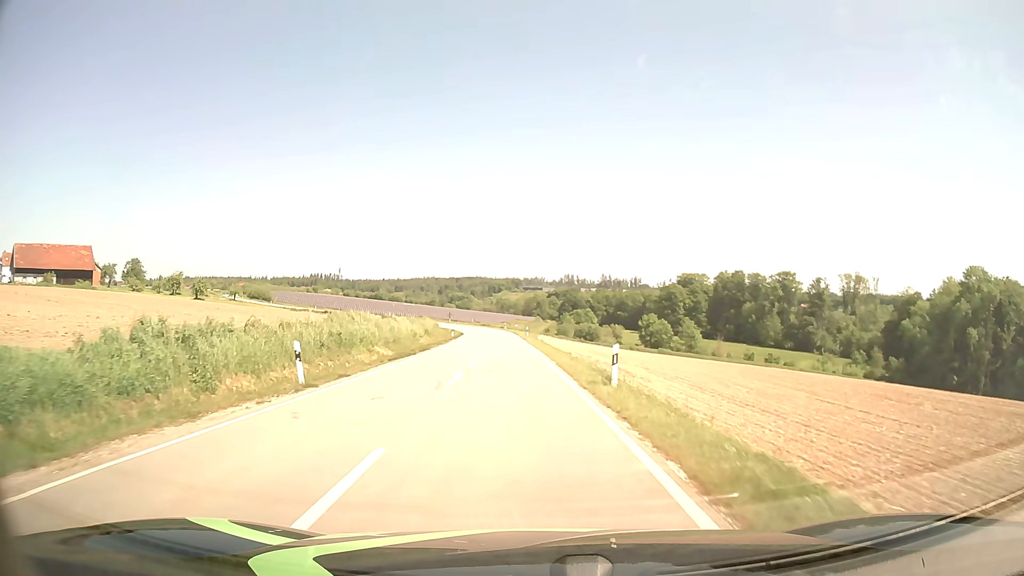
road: tertiary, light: Day
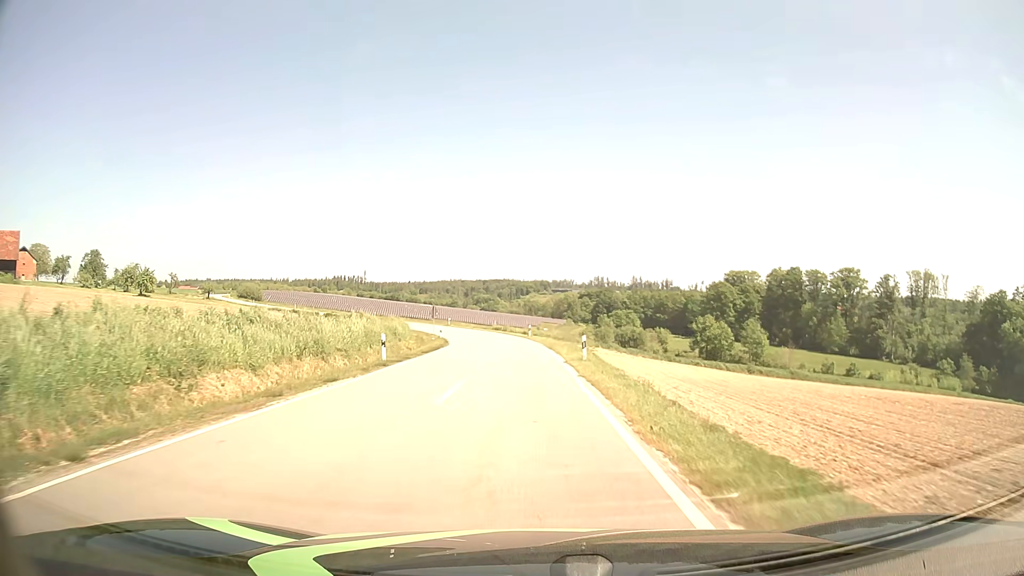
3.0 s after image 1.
(-1.3, +40.1) m; -2°
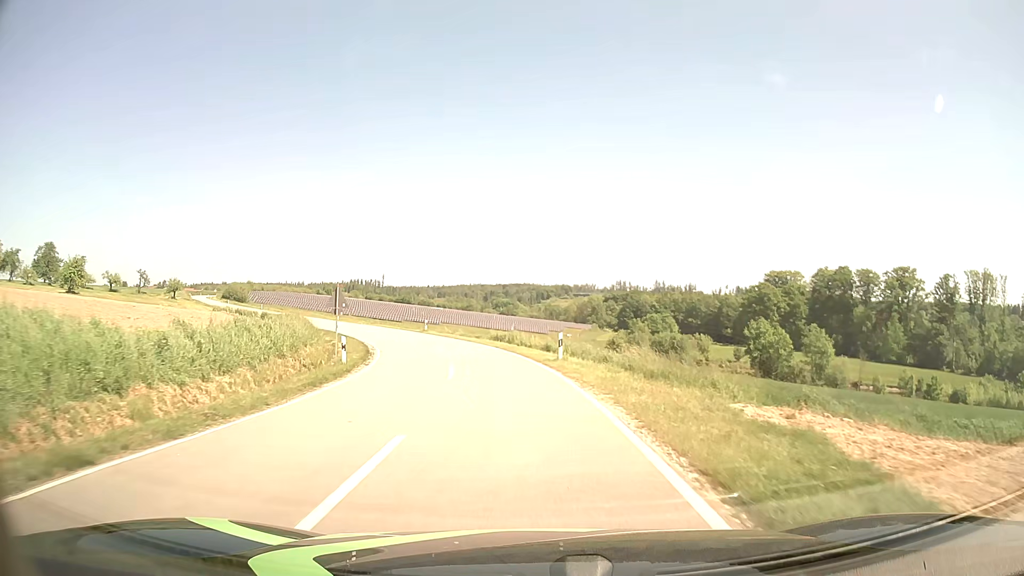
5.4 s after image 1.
(-0.5, +31.3) m; -2°
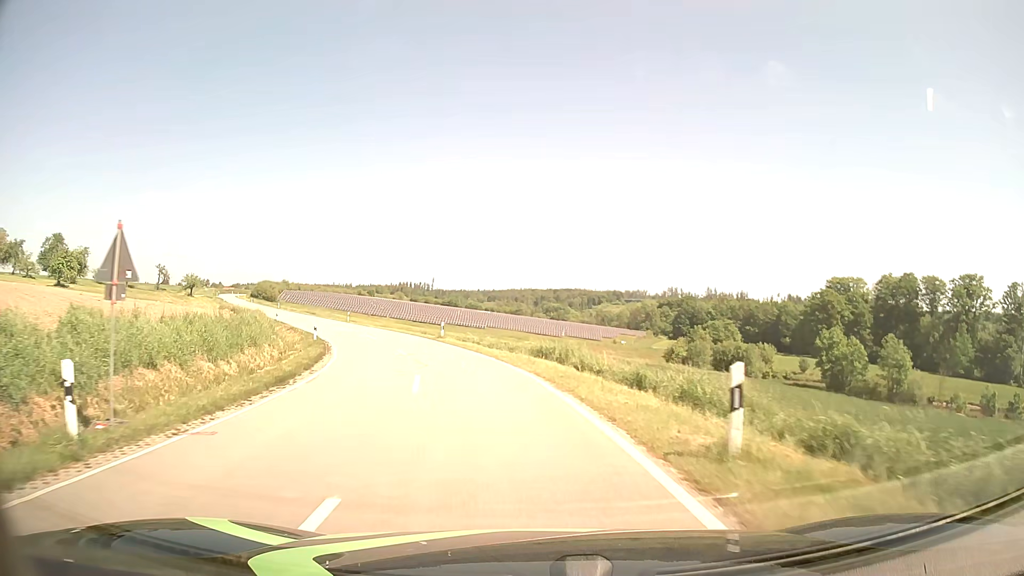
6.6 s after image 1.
(-0.4, +15.5) m; -4°
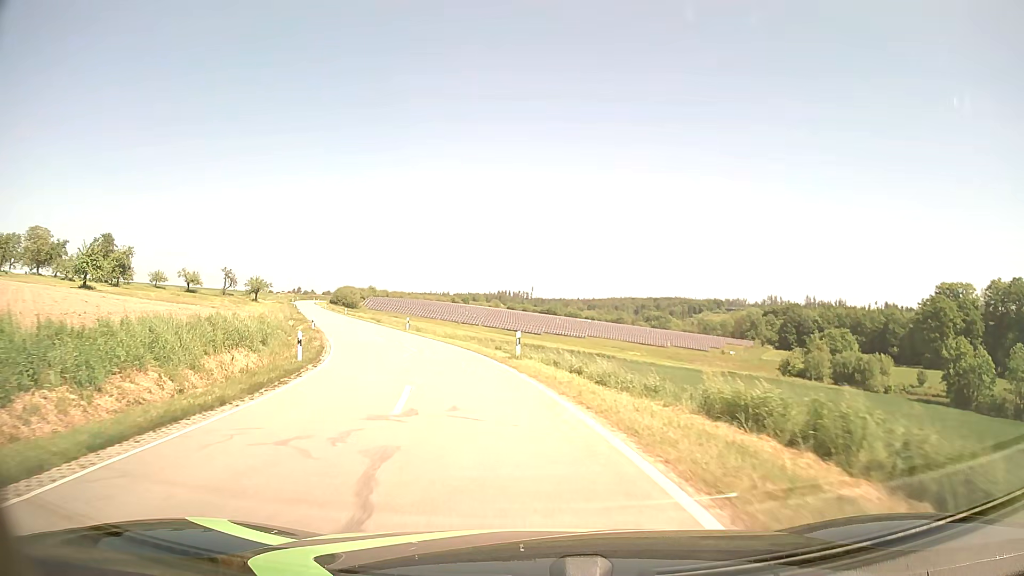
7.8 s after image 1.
(-1.1, +15.5) m; -8°
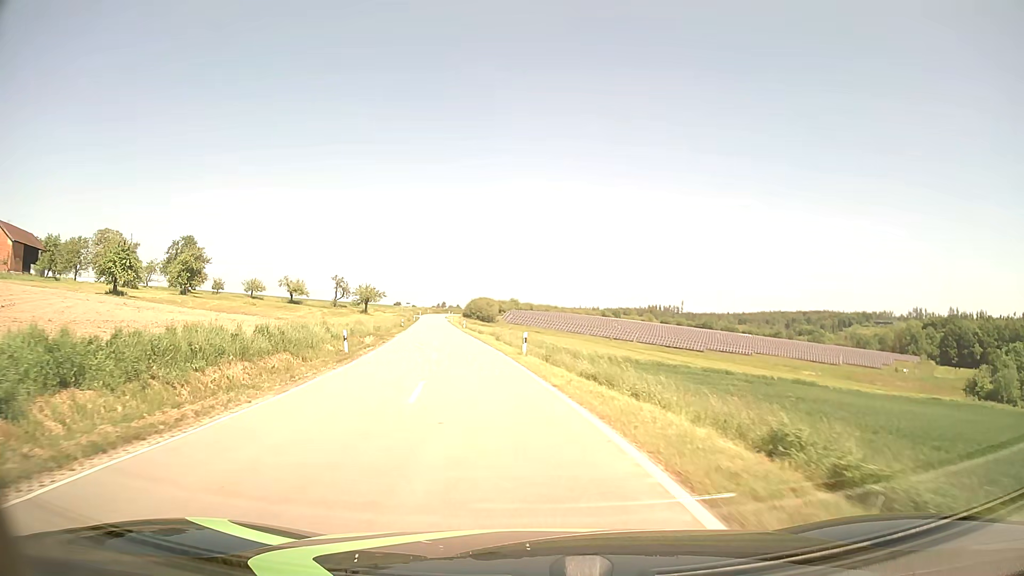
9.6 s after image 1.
(-2.7, +23.1) m; -13°
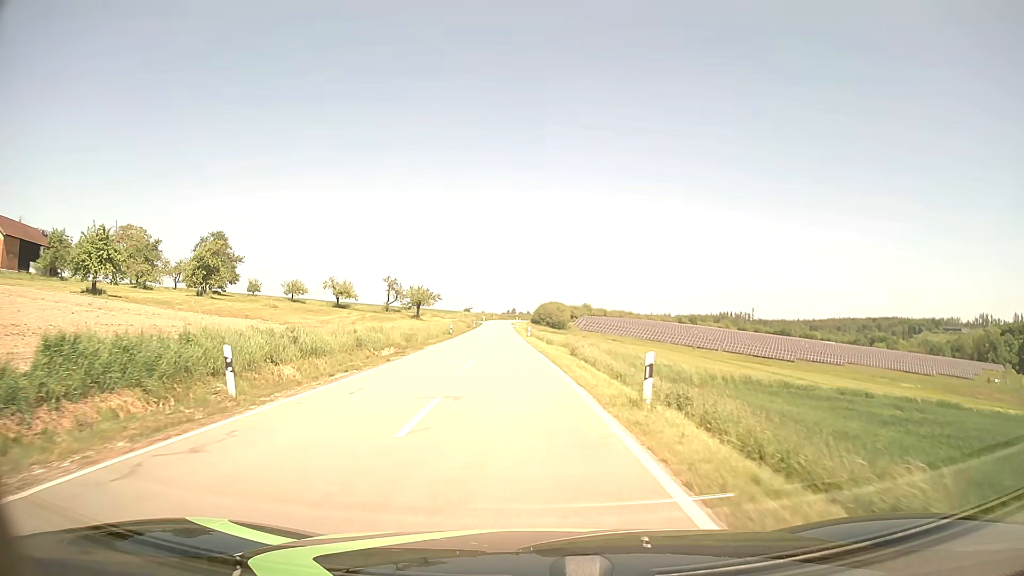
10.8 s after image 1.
(-0.9, +15.6) m; -6°
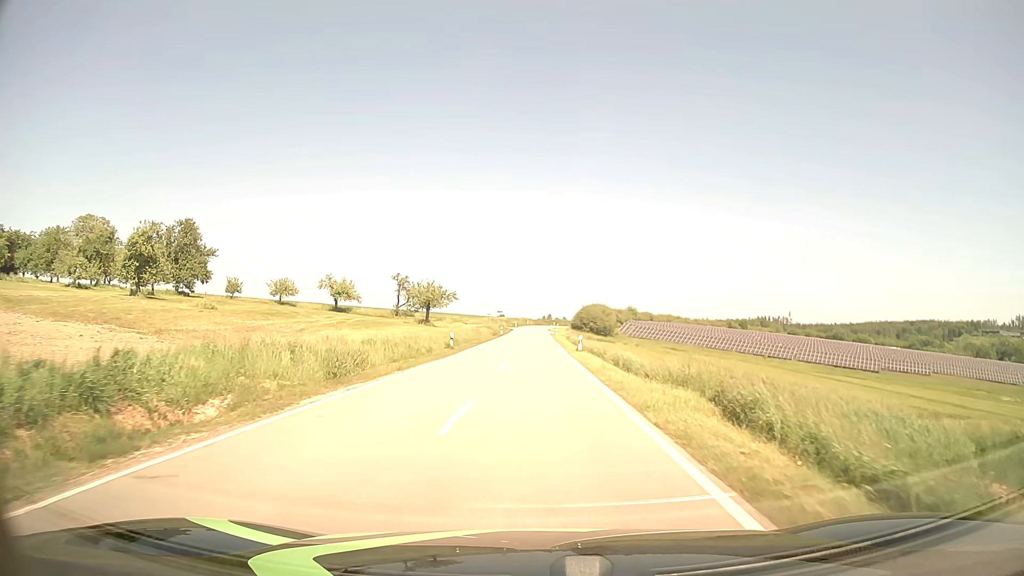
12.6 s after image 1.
(-0.9, +23.9) m; -3°
(0, +10) (0, +20) (0, +30) (0, +40) (0, +50) (0, +60) (+1, +70) (+1, +80) (+1, +90) (+1, +100) m
